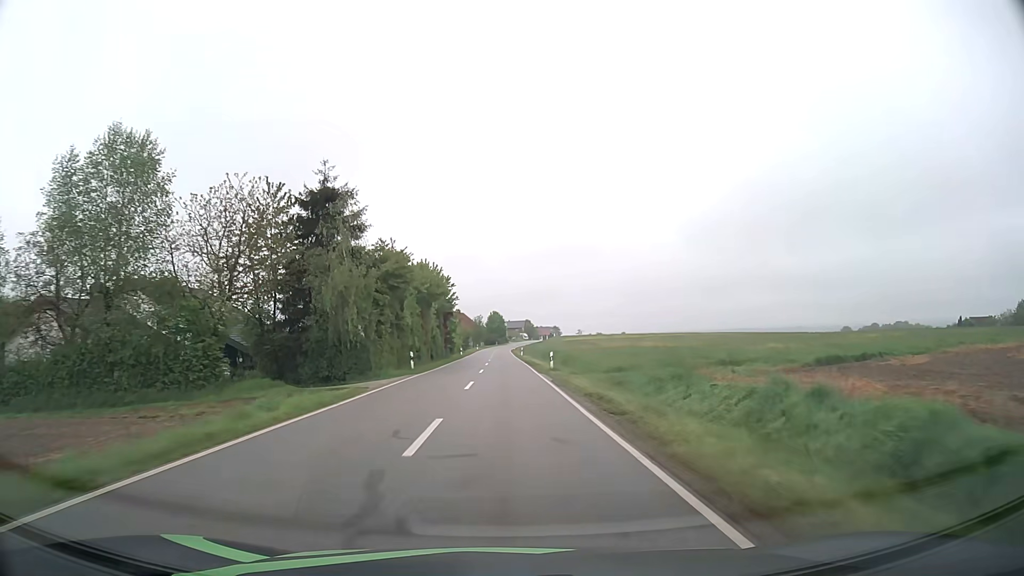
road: tertiary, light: Day
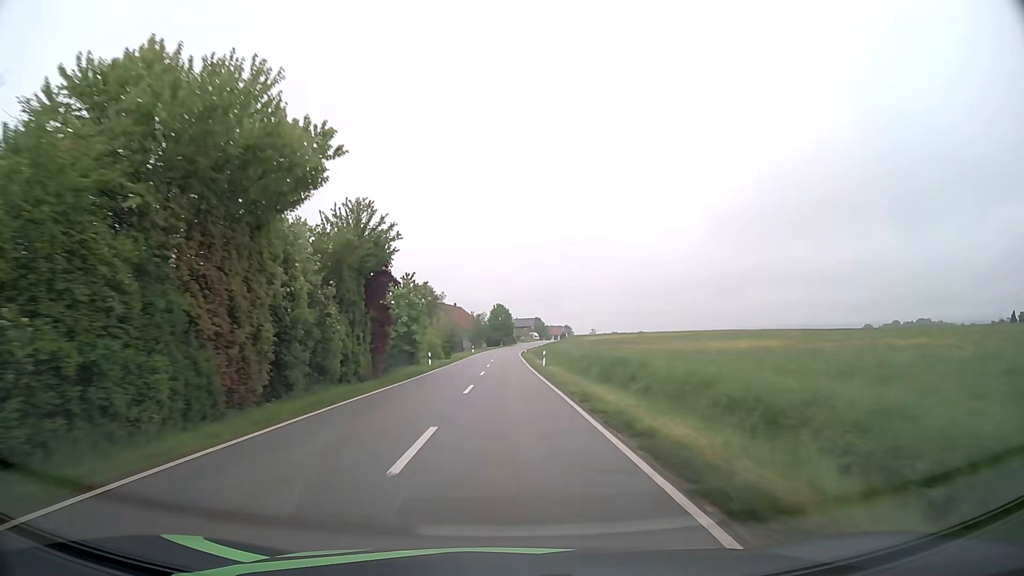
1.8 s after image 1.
(-0.1, +37.6) m; -1°
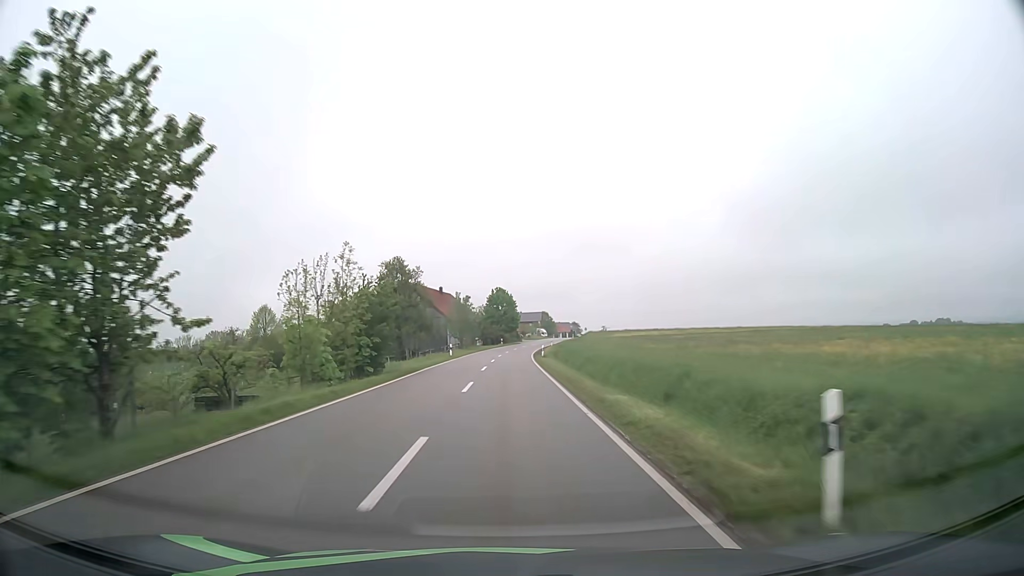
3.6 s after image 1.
(0.0, +37.6) m; 0°
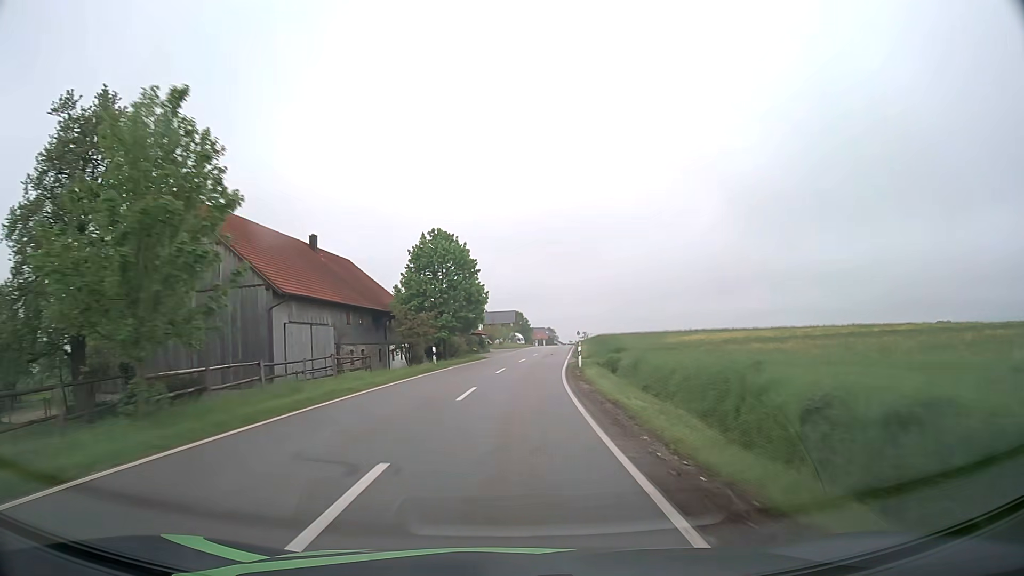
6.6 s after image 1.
(+0.8, +62.6) m; +3°
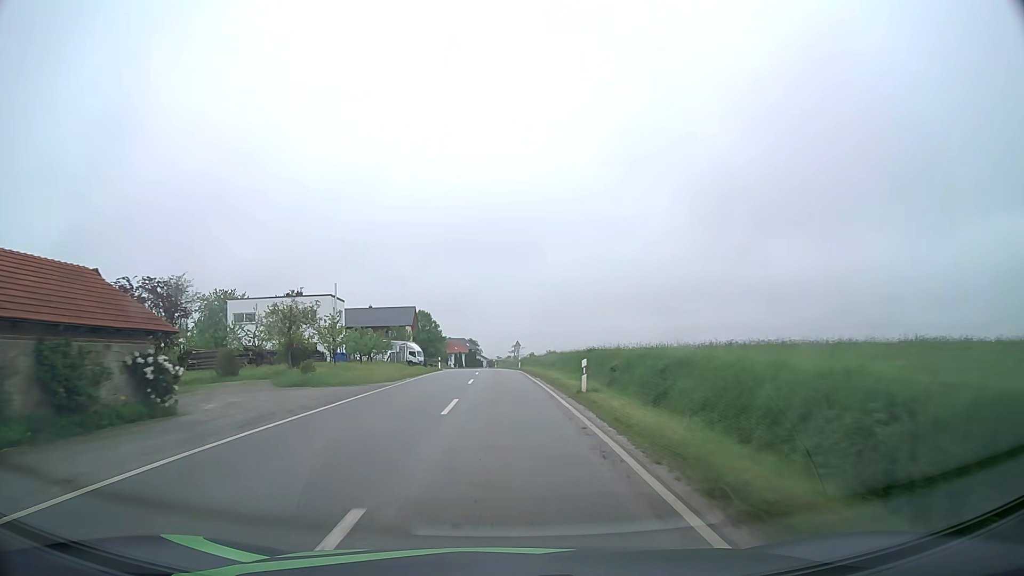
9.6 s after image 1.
(+4.4, +62.1) m; +7°
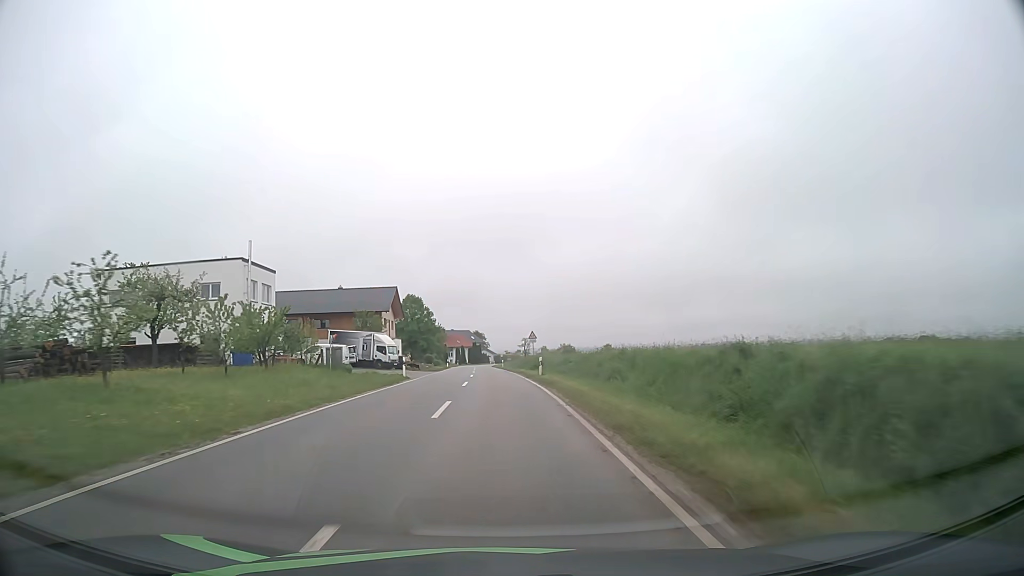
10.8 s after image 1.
(-0.1, +24.9) m; -1°
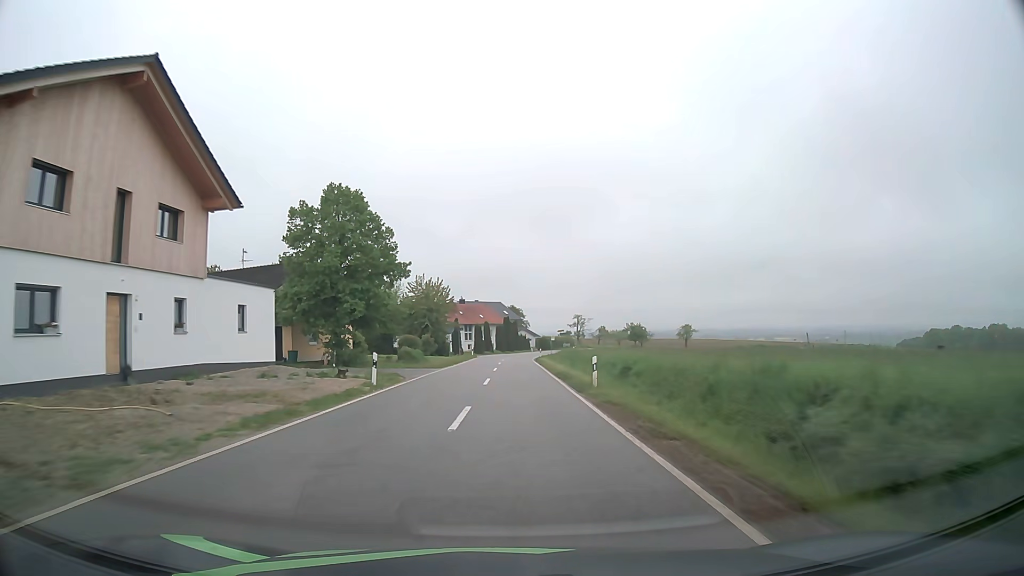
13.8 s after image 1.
(-2.0, +62.7) m; -3°
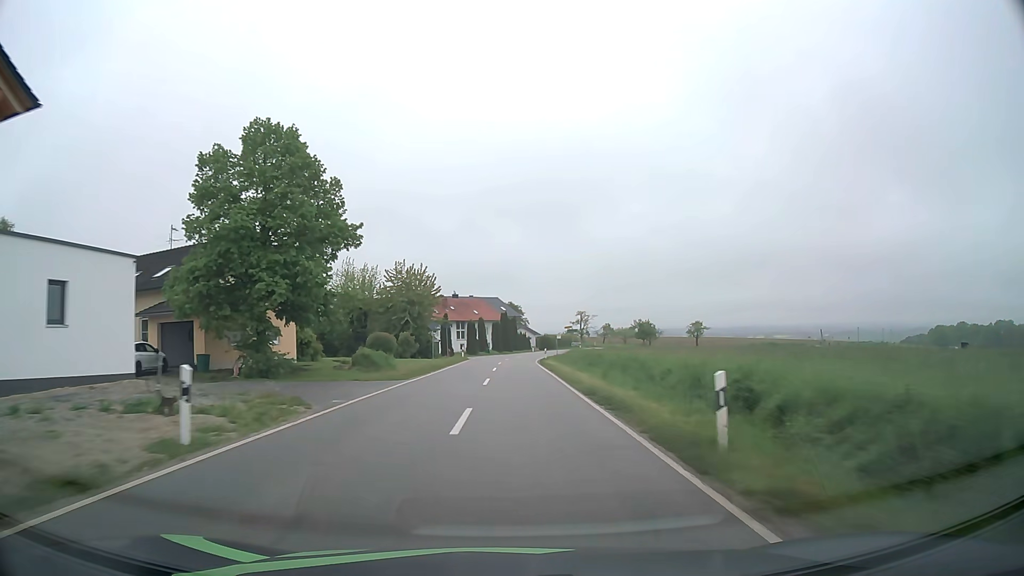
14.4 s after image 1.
(0.0, +12.6) m; 0°
(0, +10) (0, +20) (0, +30) (0, +40) (+1, +50) (+1, +60) (+2, +70) (+4, +80) (+6, +90) (+8, +99) m
